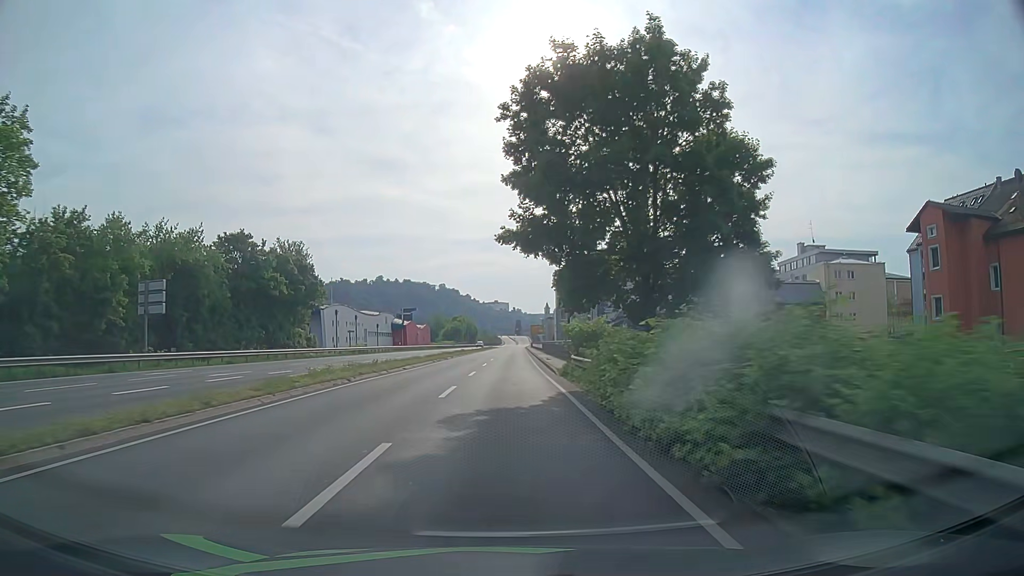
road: primary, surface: asphalt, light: Day
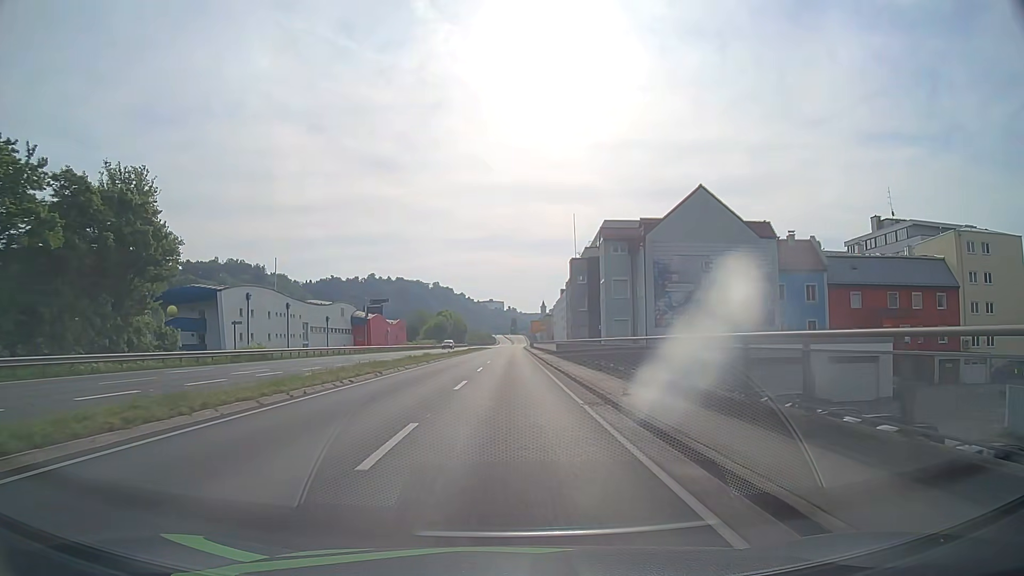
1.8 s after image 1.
(+0.1, +32.0) m; 0°
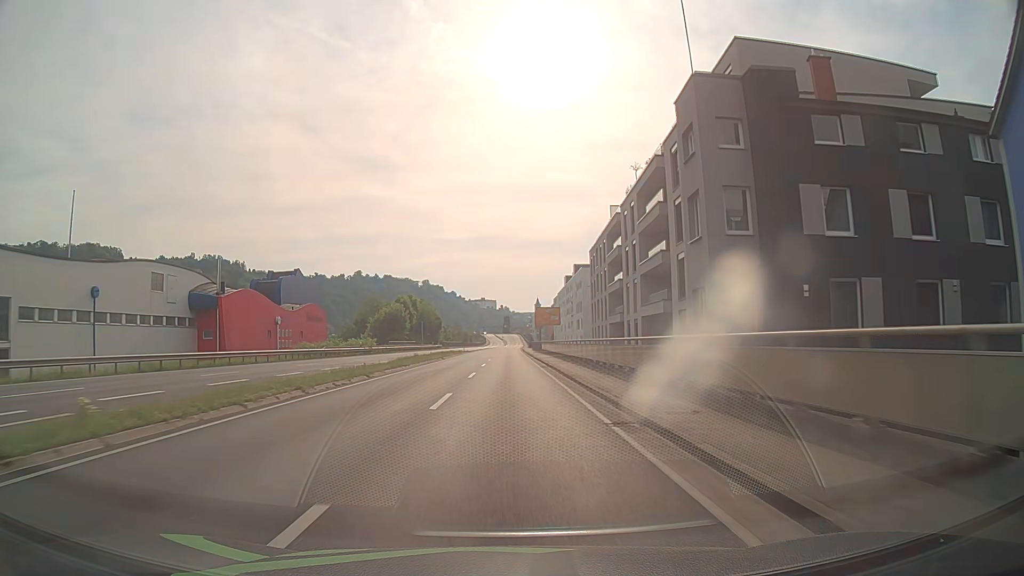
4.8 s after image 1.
(+0.5, +53.6) m; +1°
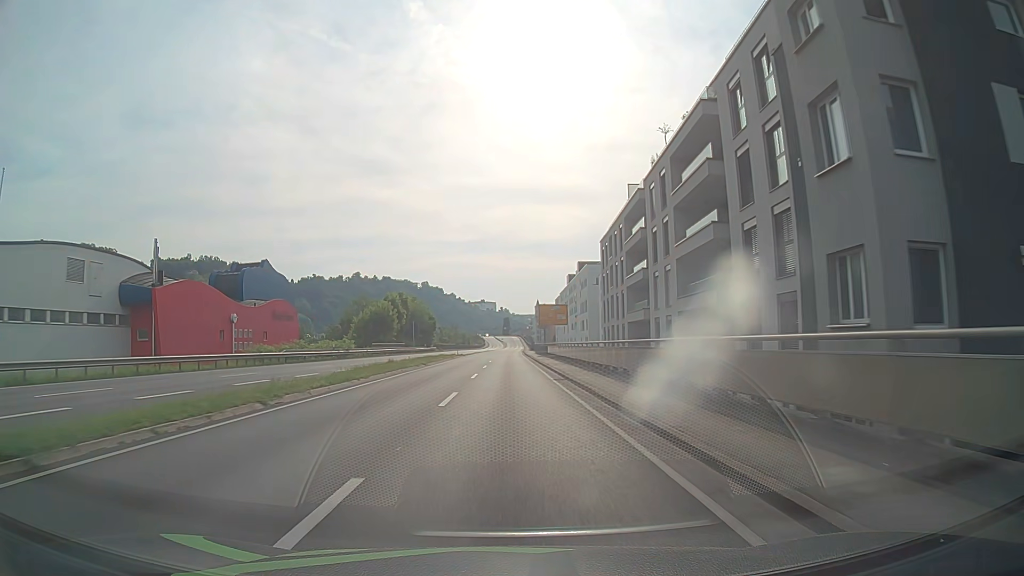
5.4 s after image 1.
(0.0, +10.8) m; 0°
(0, +10) (0, +20) (0, +30) (0, +40) (0, +50) (+1, +60) (+1, +70) (+1, +80) (+1, +90) (+1, +100) m
